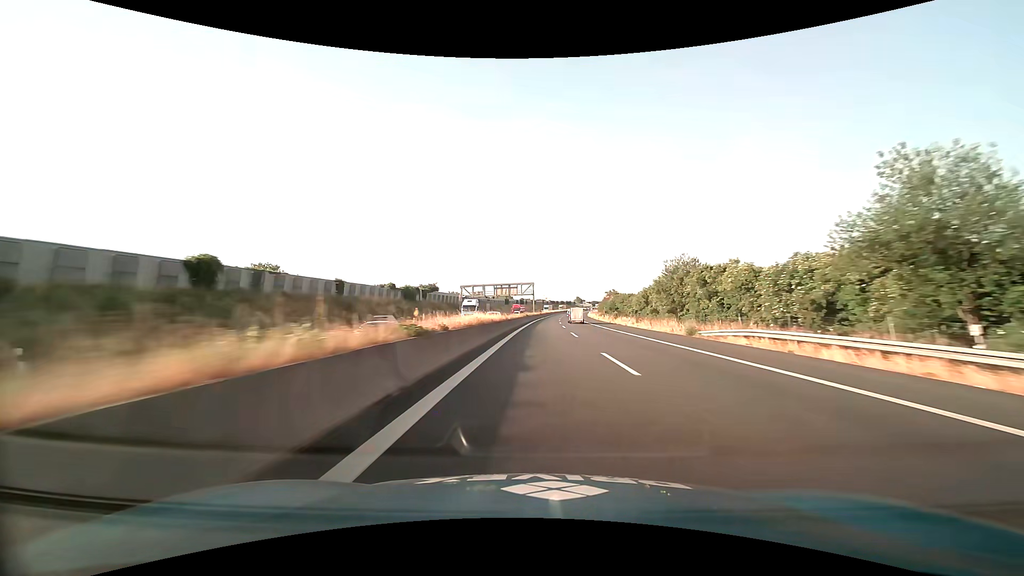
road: motorway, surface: asphalt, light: Day
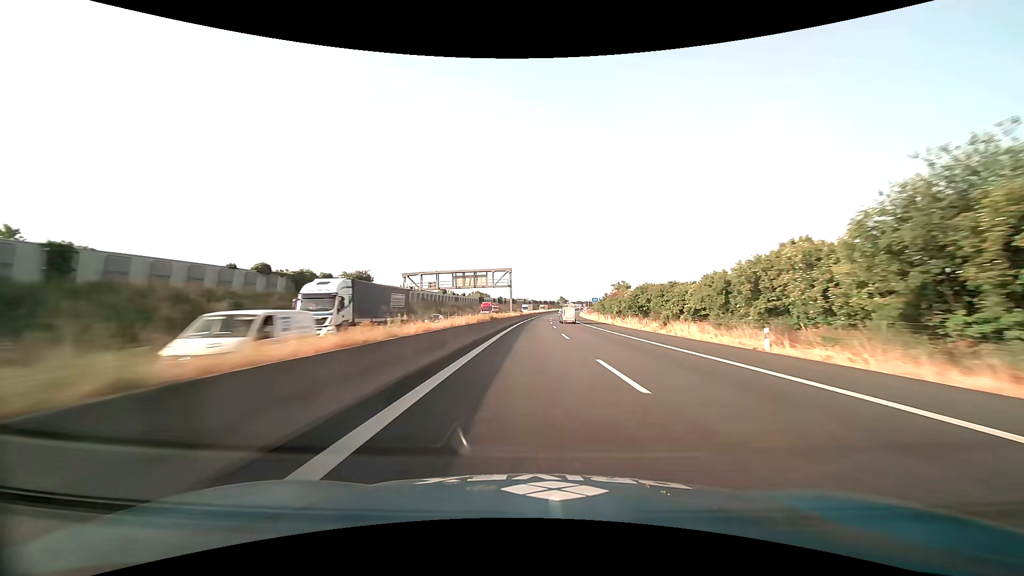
(+0.7, +38.4) m; +2°
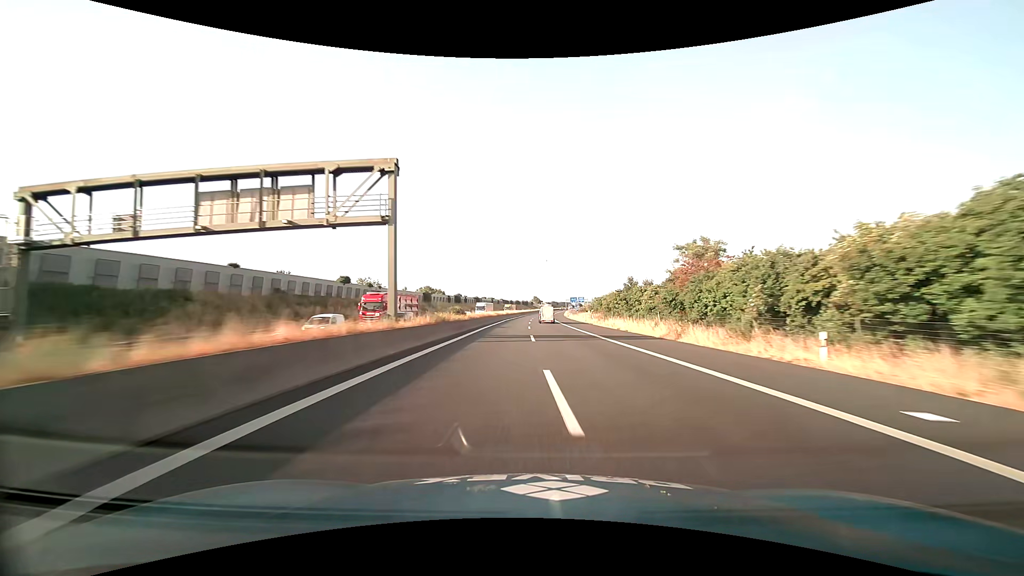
(+1.6, +56.8) m; +3°
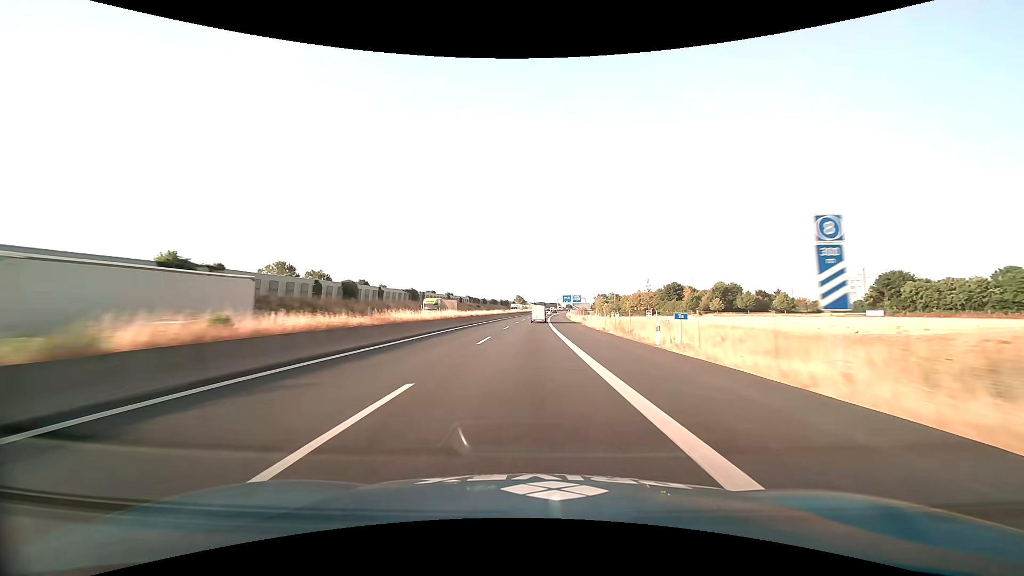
(+2.1, +91.8) m; +2°
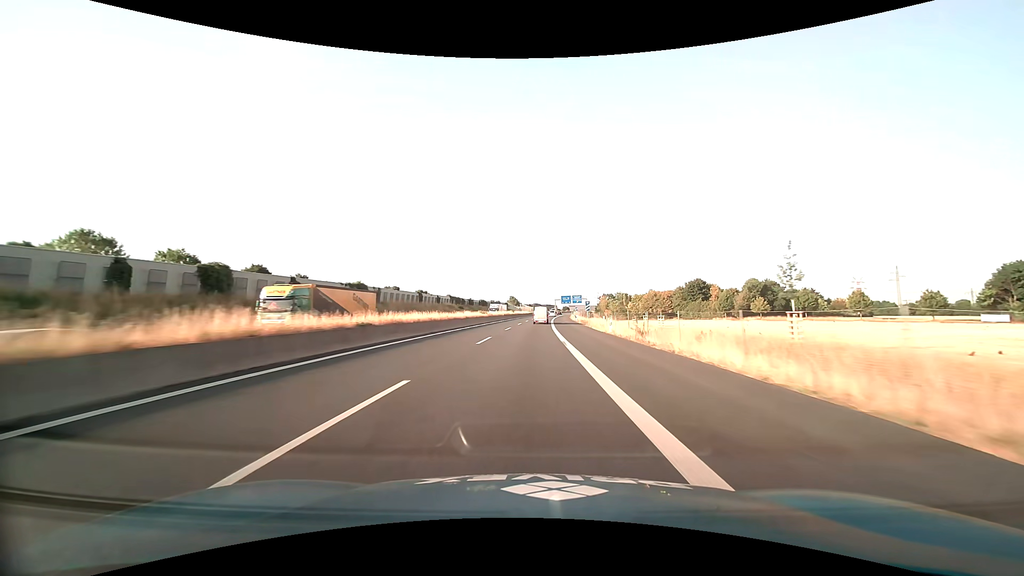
(+0.2, +35.2) m; +1°
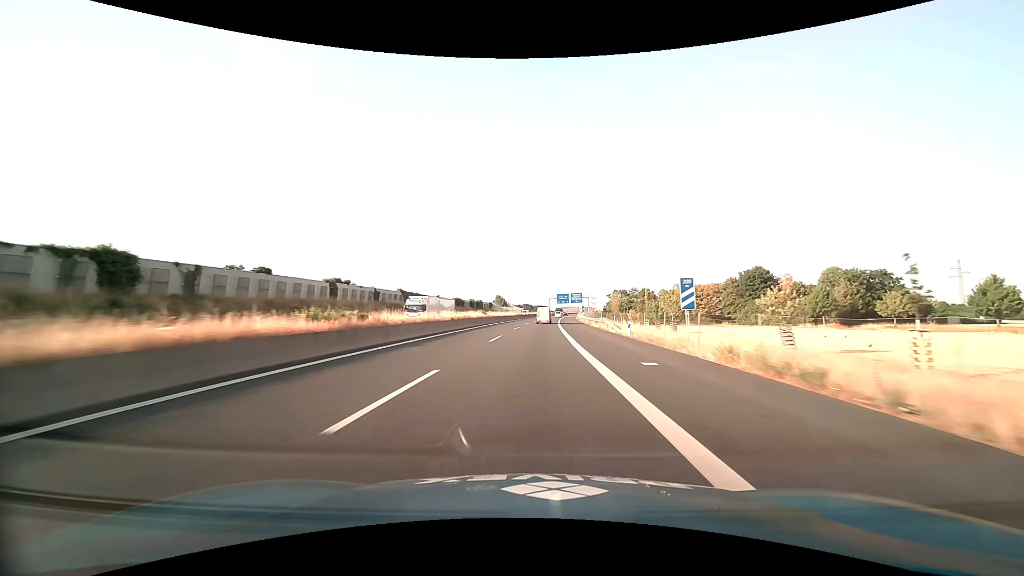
(+0.5, +51.9) m; +1°
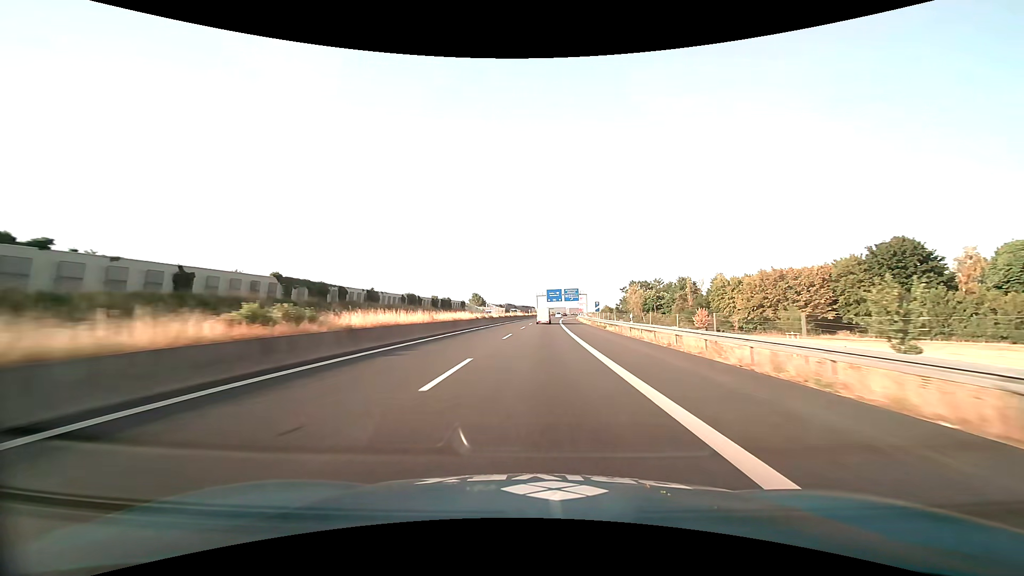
(+0.6, +50.7) m; +2°
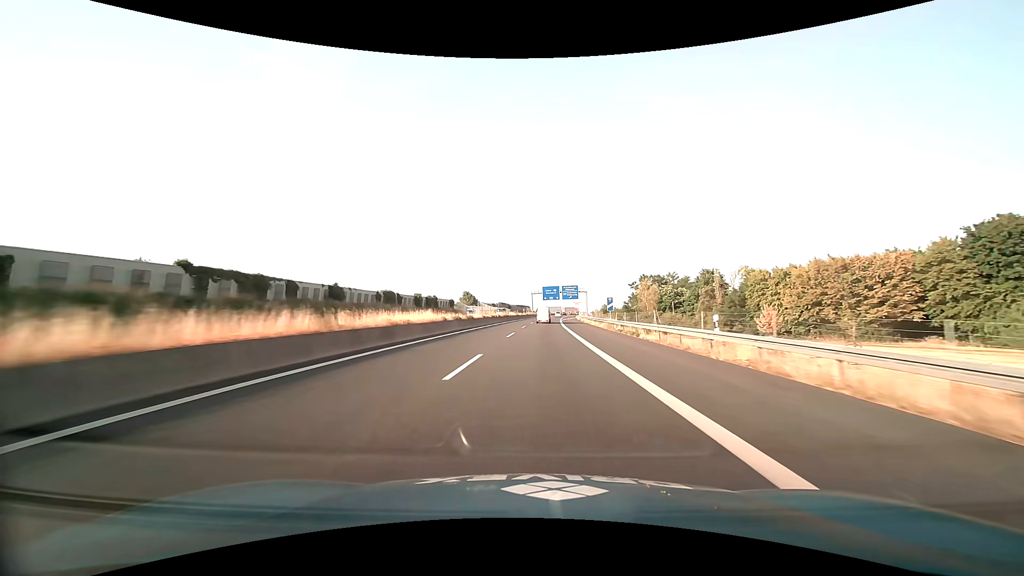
(+0.1, +16.4) m; +1°
(0, +10) (0, +20) (0, +30) (0, +40) (+1, +50) (+1, +60) (+2, +70) (+2, +80) (+3, +90) (+4, +100) m
